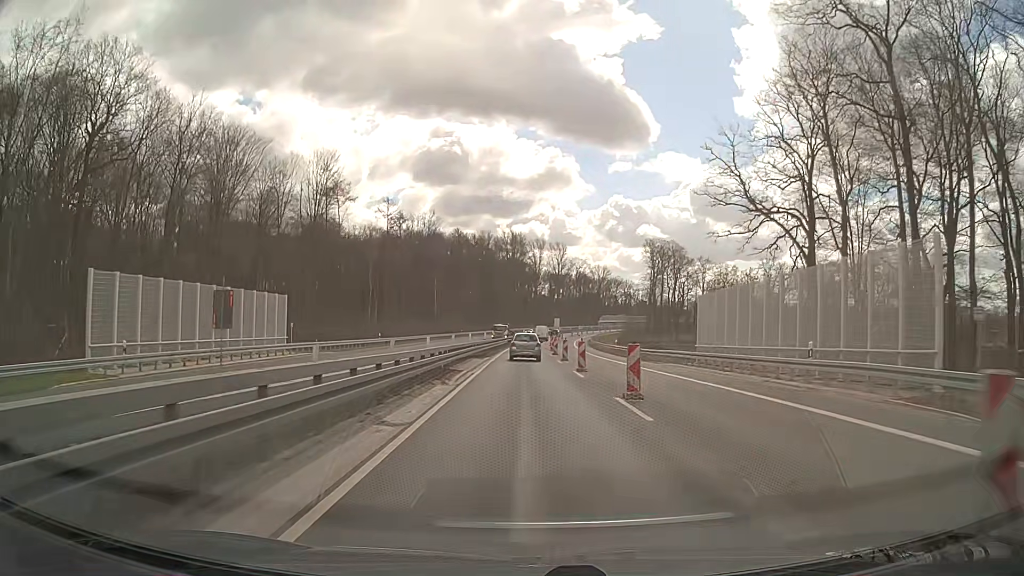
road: trunk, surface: asphalt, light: Day
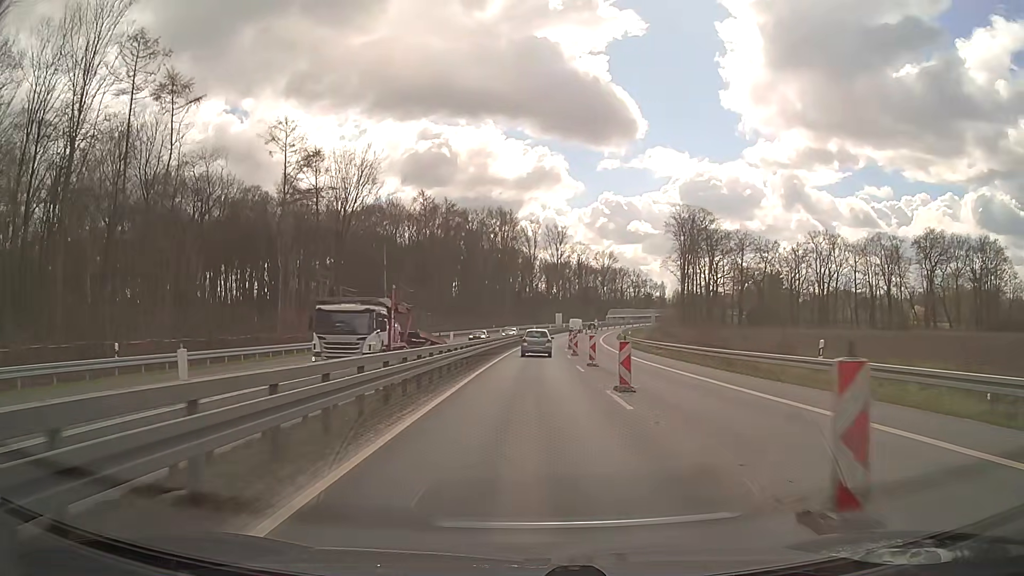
(-0.3, +47.1) m; 0°
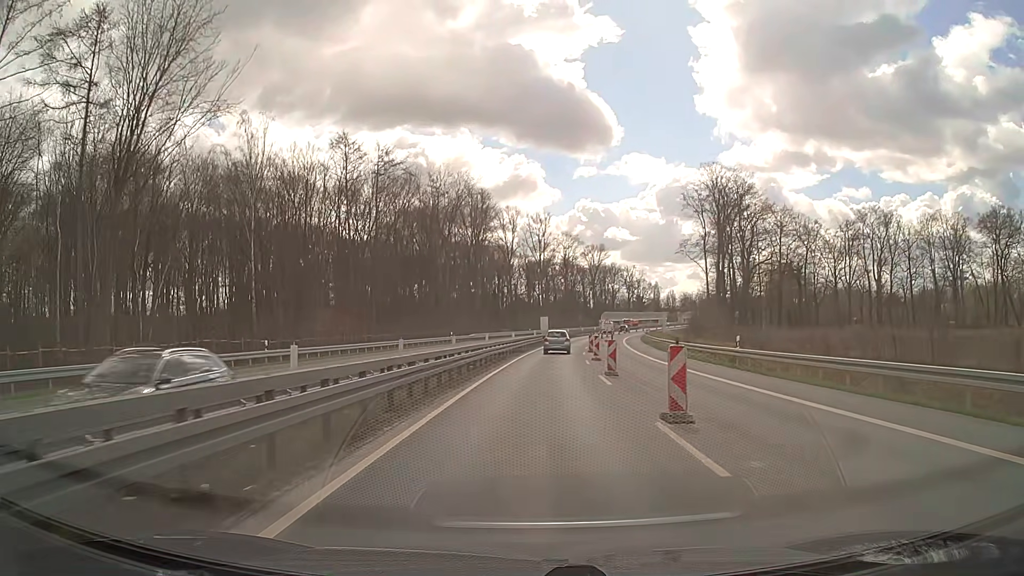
(+0.5, +42.0) m; +2°
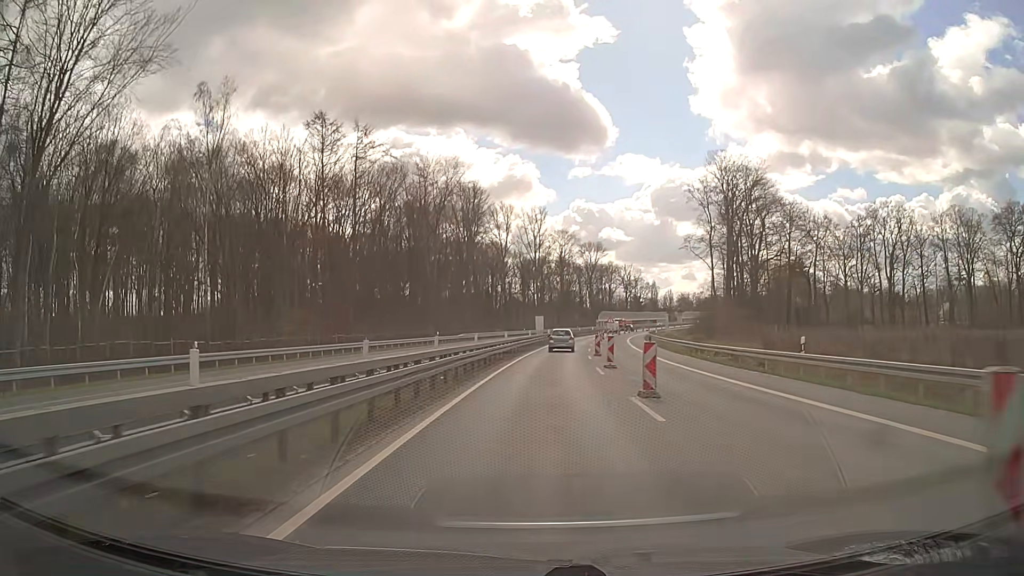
(0.0, +7.9) m; 0°
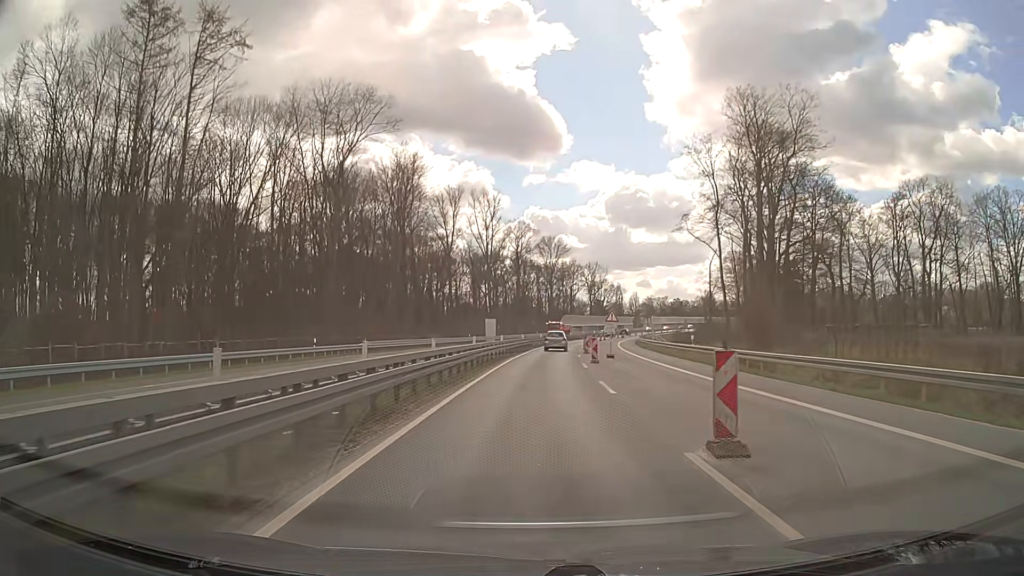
(+1.0, +31.1) m; +4°
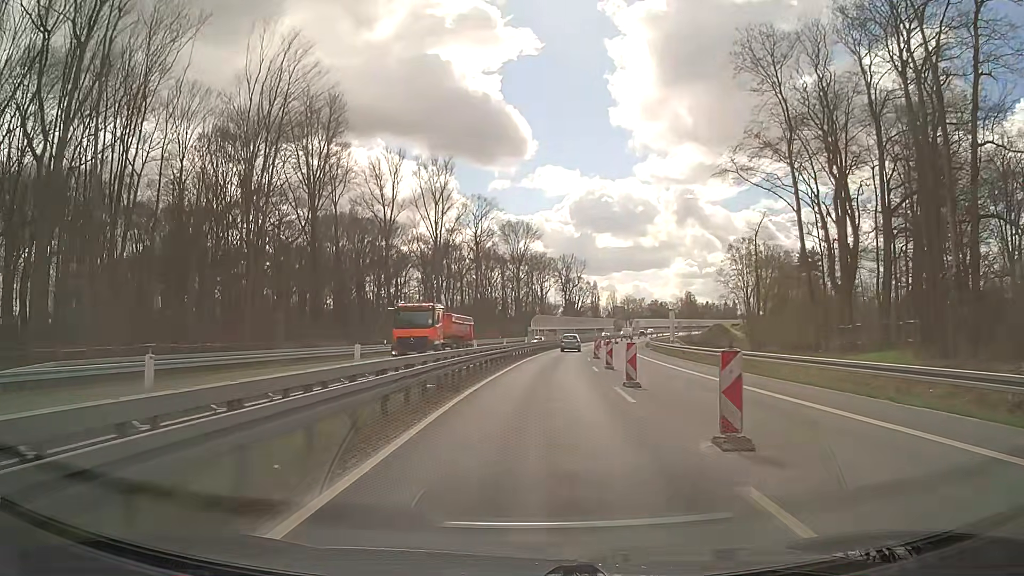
(+1.0, +38.2) m; +3°
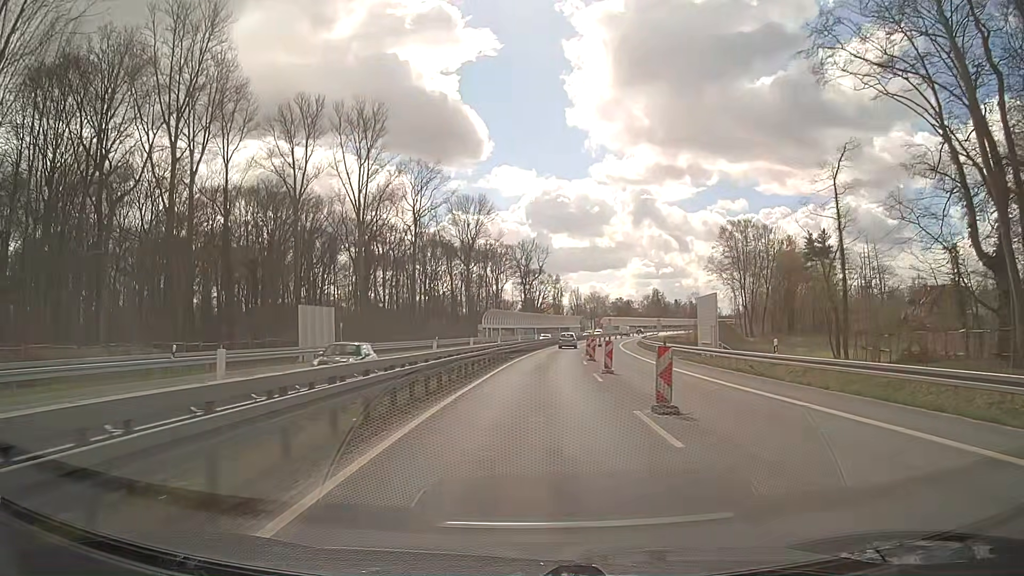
(+0.9, +30.4) m; +4°
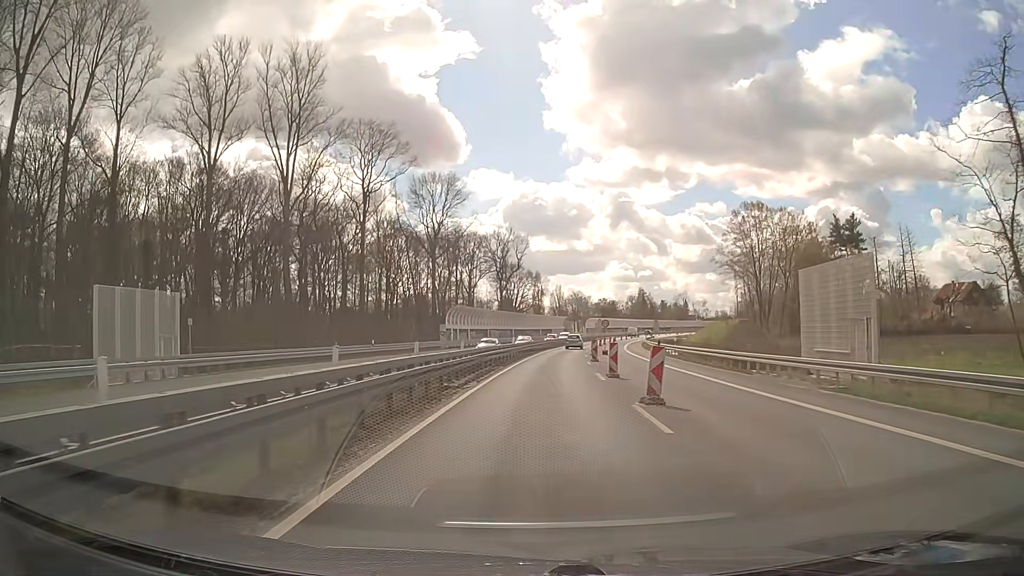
(+0.3, +22.9) m; +2°
(0, +10) (0, +20) (+1, +30) (+1, +40) (+2, +50) (+3, +60) (+4, +70) (+5, +80) (+6, +90) (+8, +100) m
